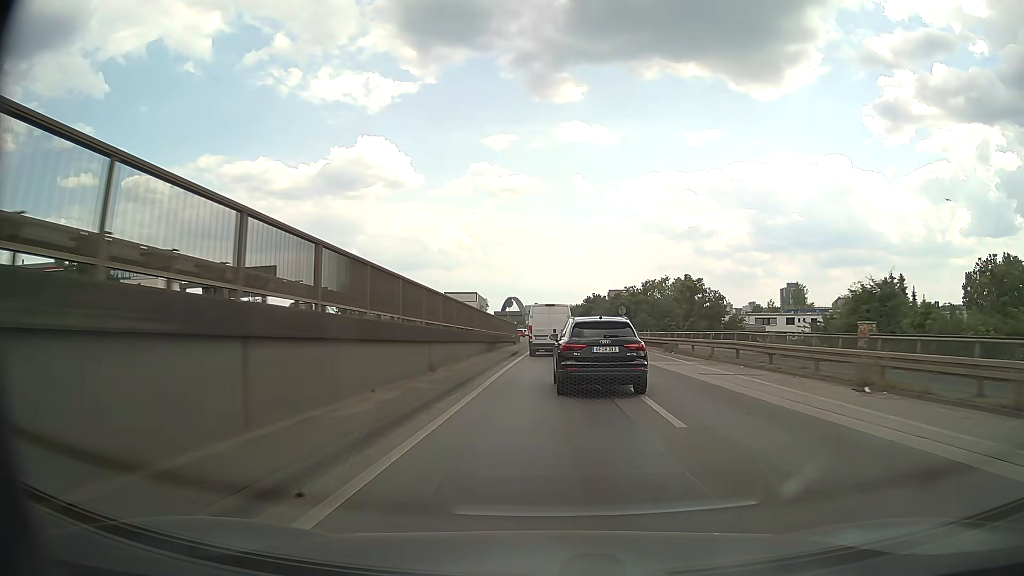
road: motorway_link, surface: asphalt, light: Day
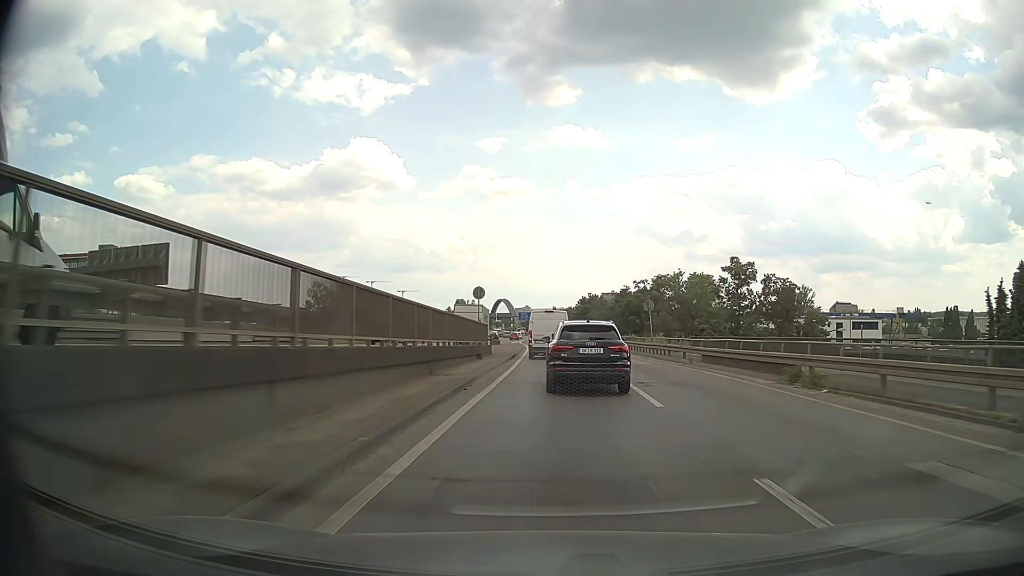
(+0.2, +21.3) m; +1°
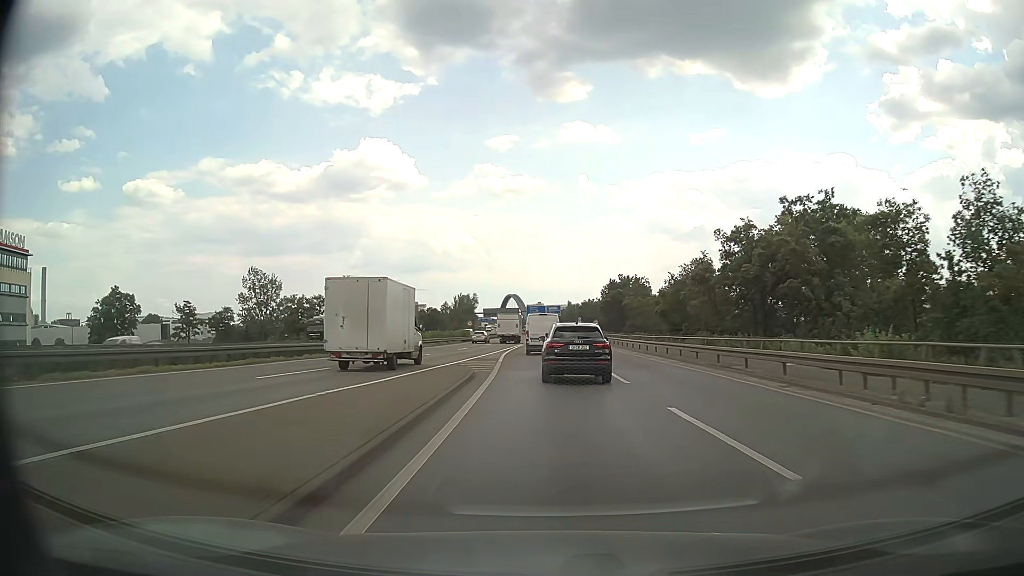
(0.0, +54.6) m; -1°
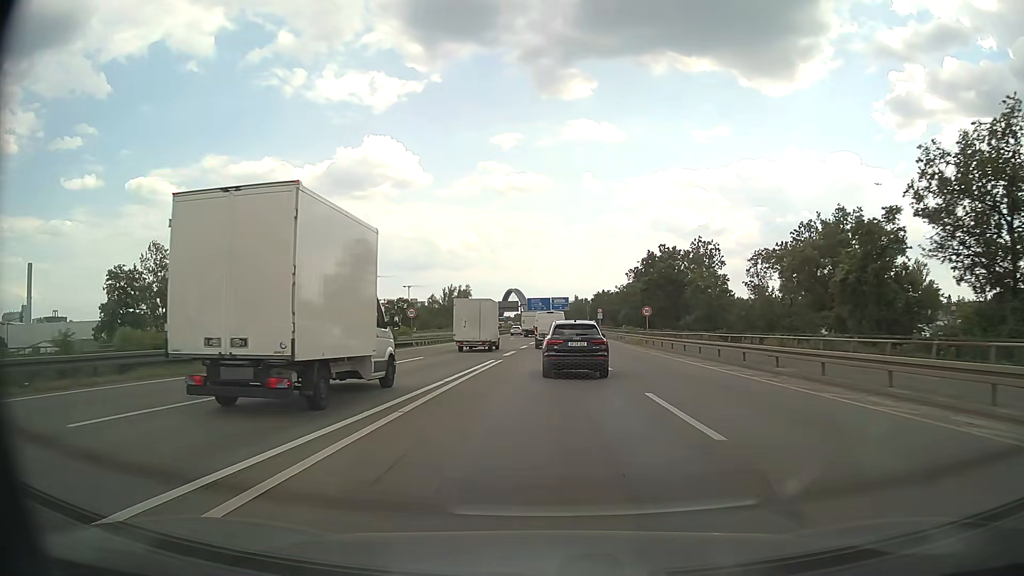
(-0.4, +45.9) m; 0°
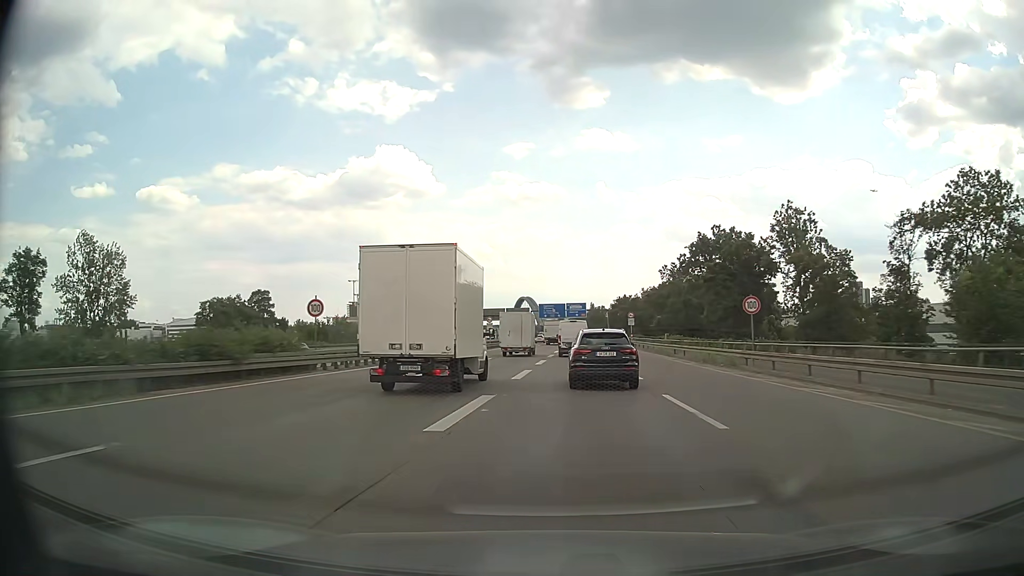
(-0.2, +25.0) m; -1°
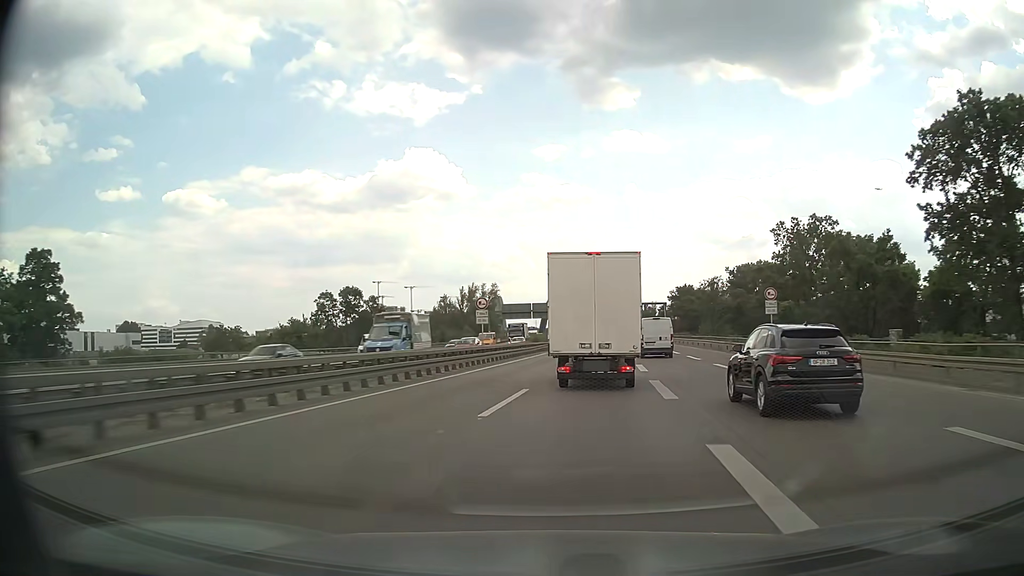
(-1.2, +44.3) m; -3°
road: motorway
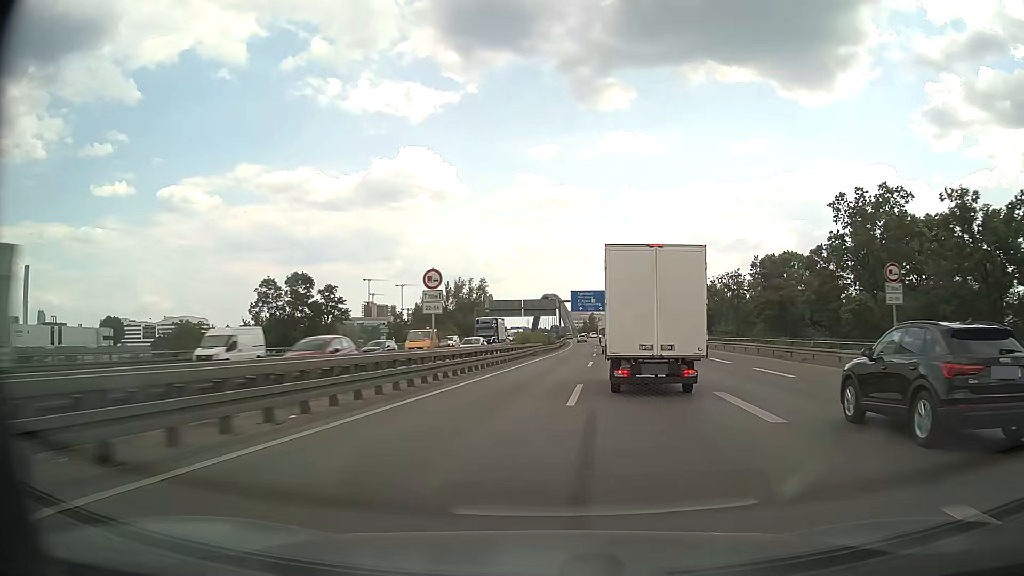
(0.0, +16.4) m; 0°
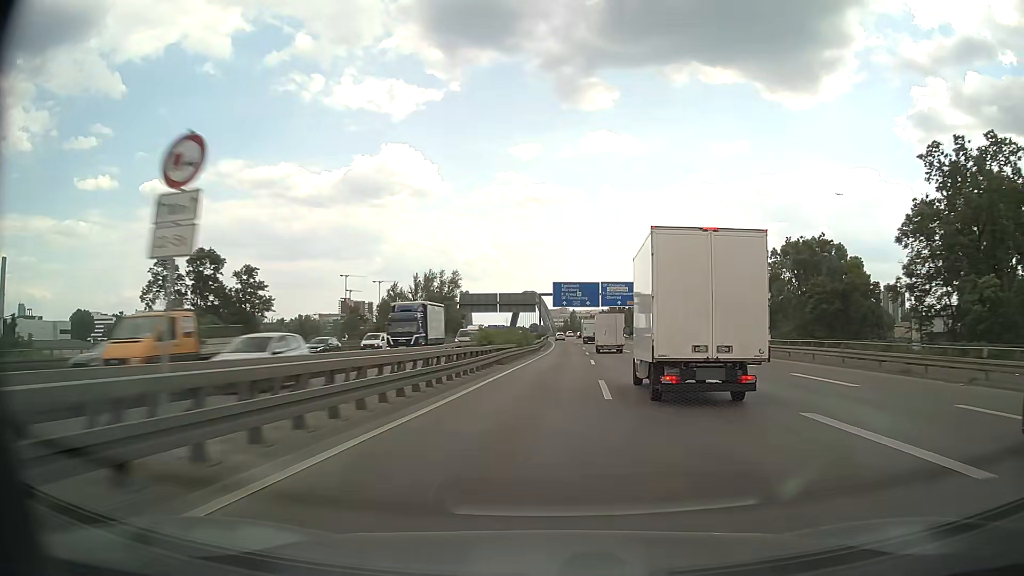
(+0.3, +17.1) m; +2°
(0, +10) (0, +20) (+1, +30) (+1, +40) (+1, +50) (+2, +60) (+2, +70) (+3, +80) (+3, +90) (+3, +100) m
